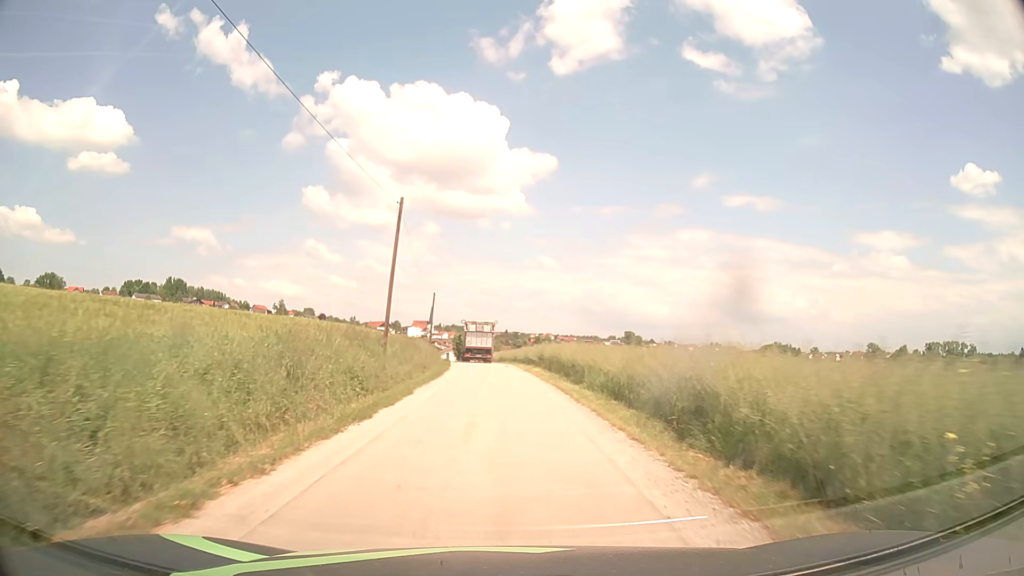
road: unclassified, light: Day
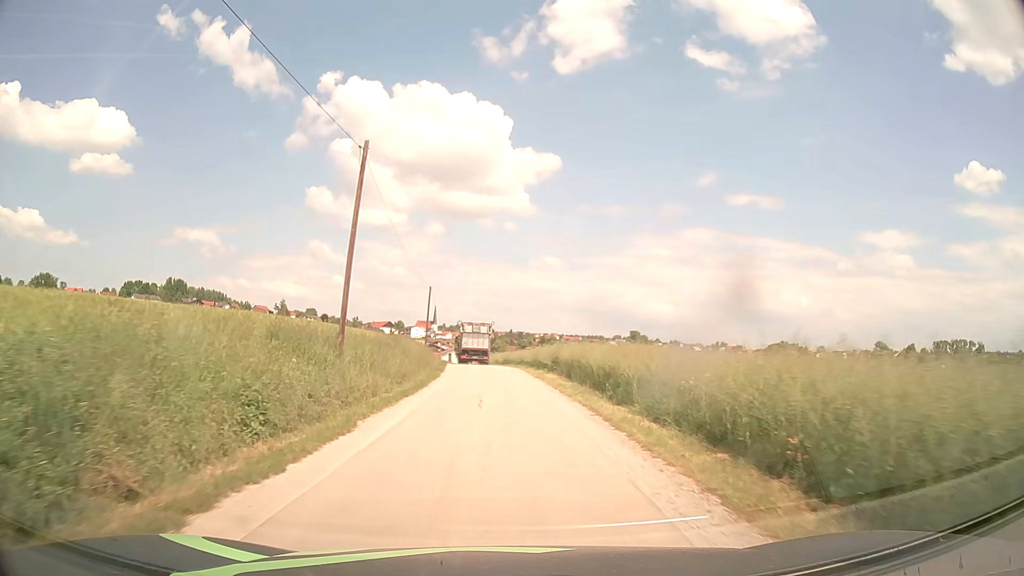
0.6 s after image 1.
(0.0, +7.8) m; 0°
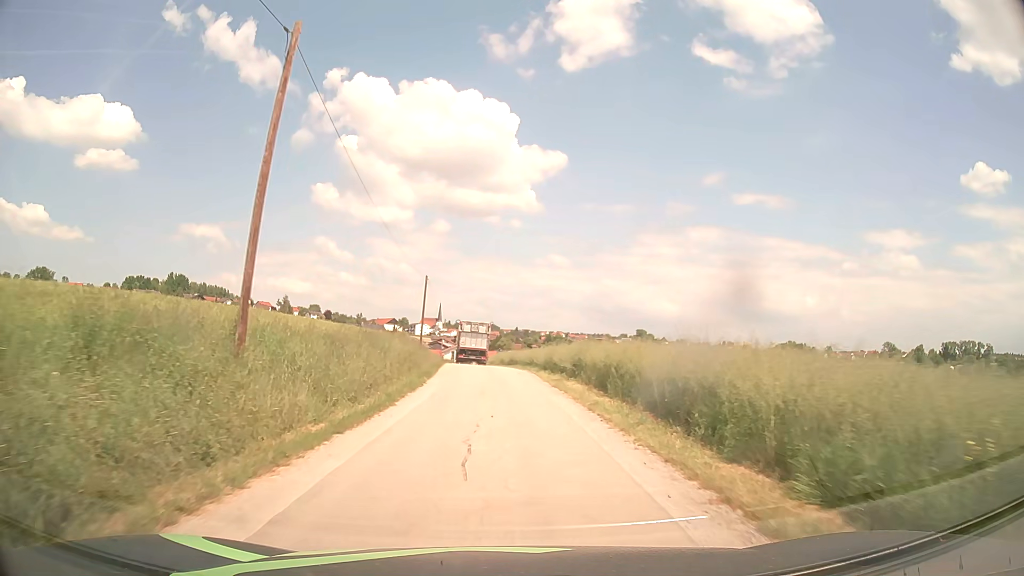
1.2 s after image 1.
(0.0, +7.5) m; -1°
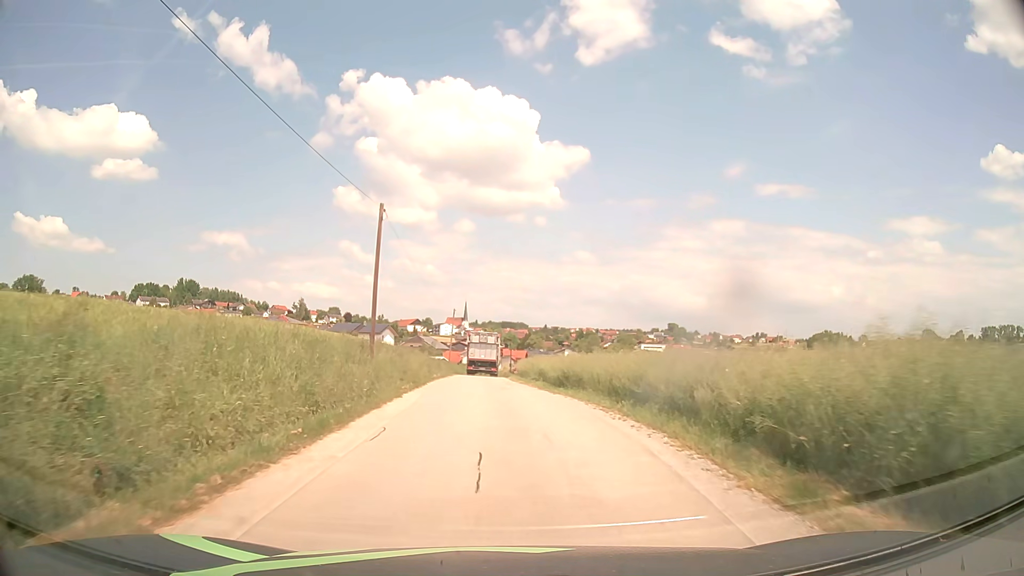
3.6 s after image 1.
(-0.4, +28.7) m; -2°
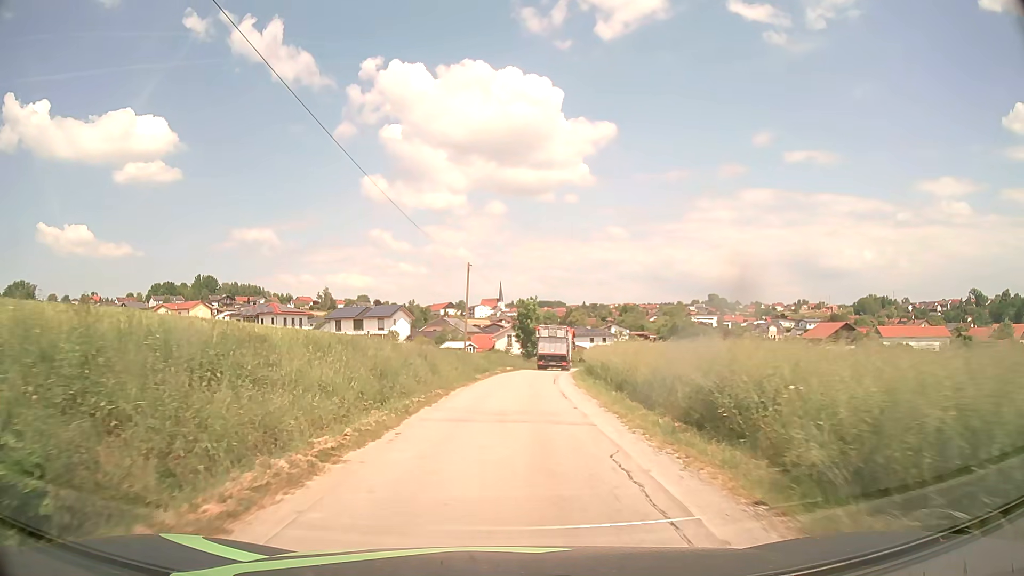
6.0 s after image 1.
(-0.8, +28.6) m; -3°
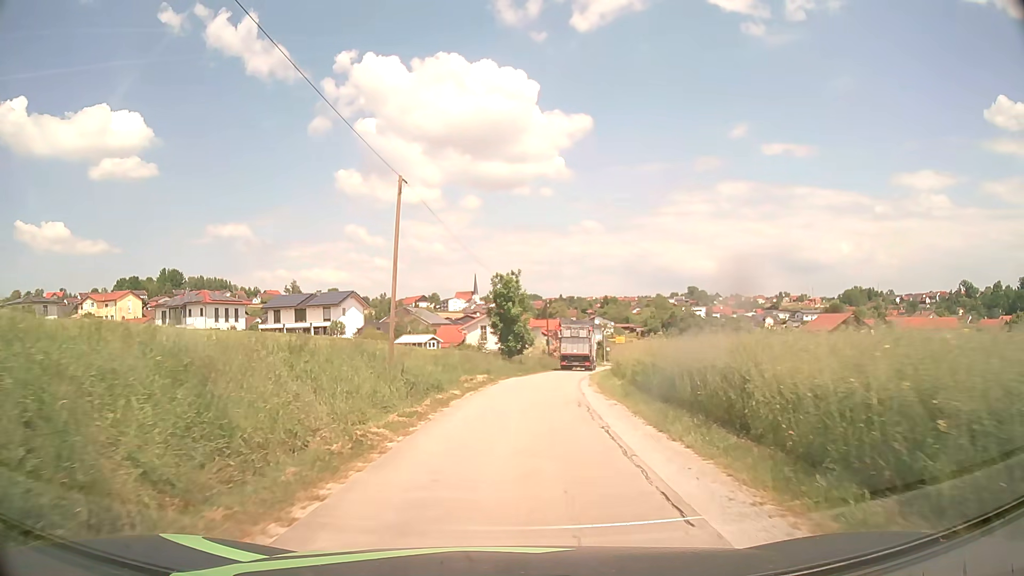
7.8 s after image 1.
(0.0, +20.5) m; +2°
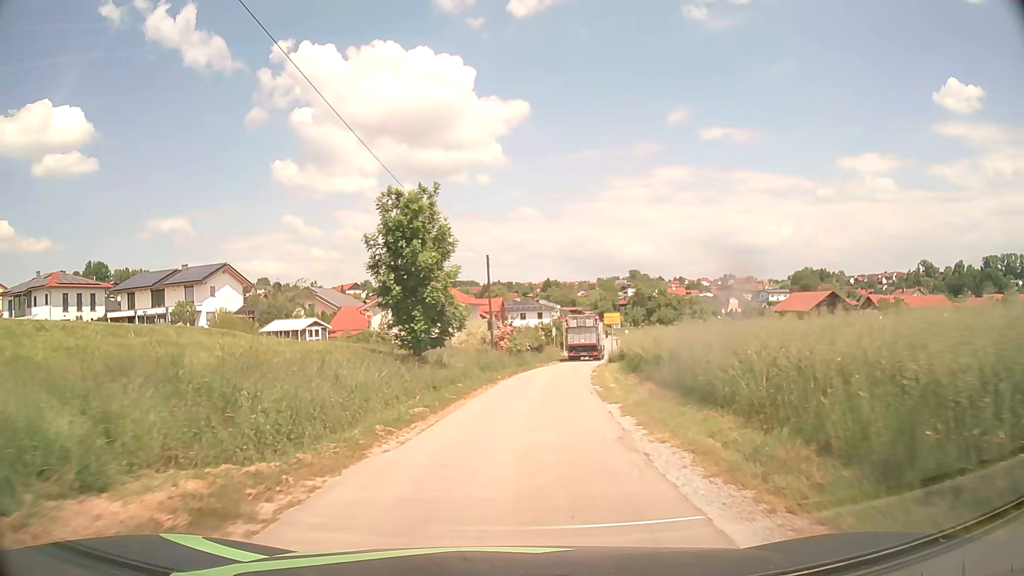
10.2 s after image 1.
(+1.2, +25.5) m; +5°
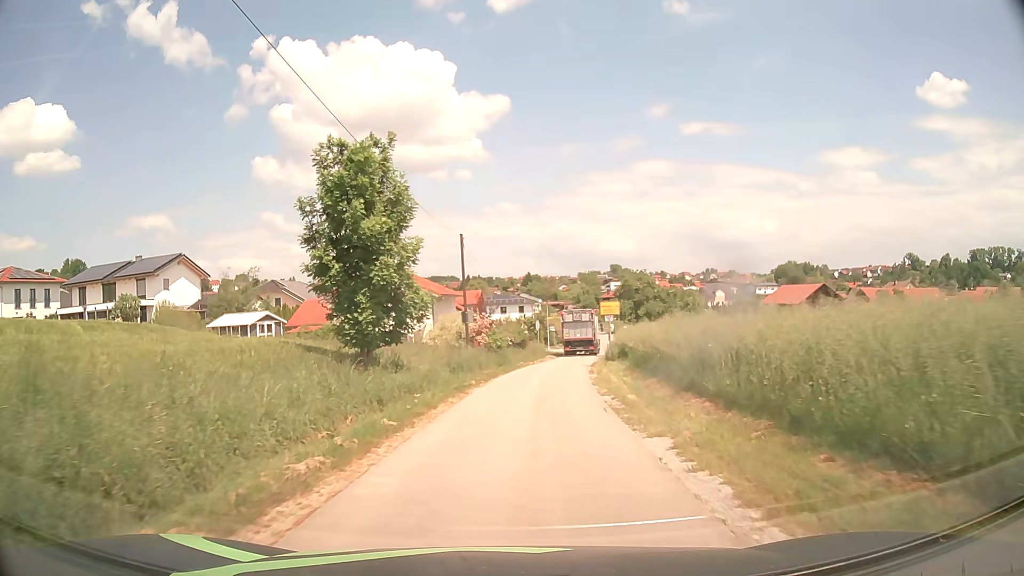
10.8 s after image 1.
(+0.1, +6.2) m; +2°
(0, +10) (+1, +20) (+2, +30) (+3, +40) (+5, +50) (+7, +60) (+9, +69) (+11, +79) (+12, +89) (+13, +99) m
